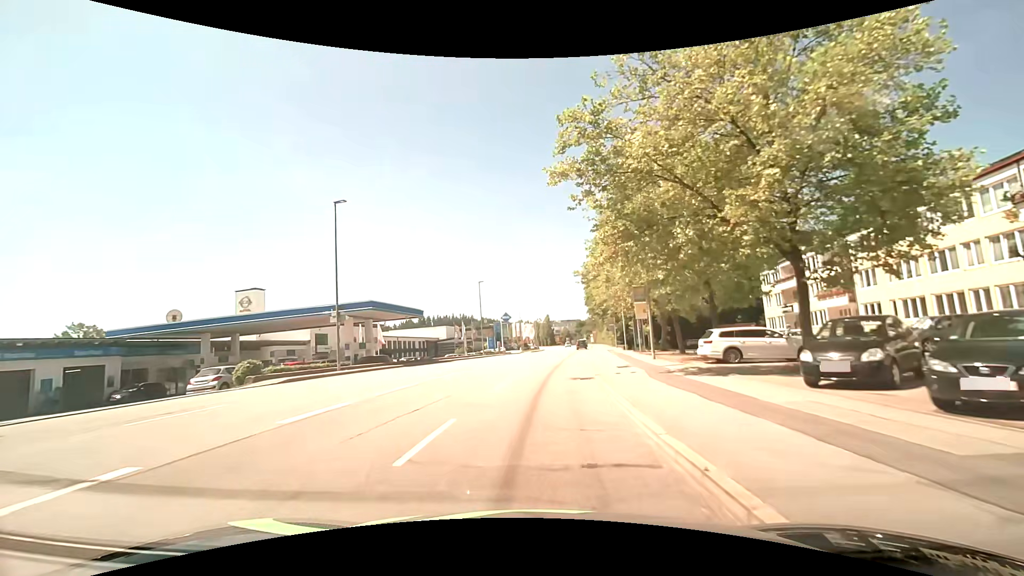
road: tertiary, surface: asphalt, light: Day
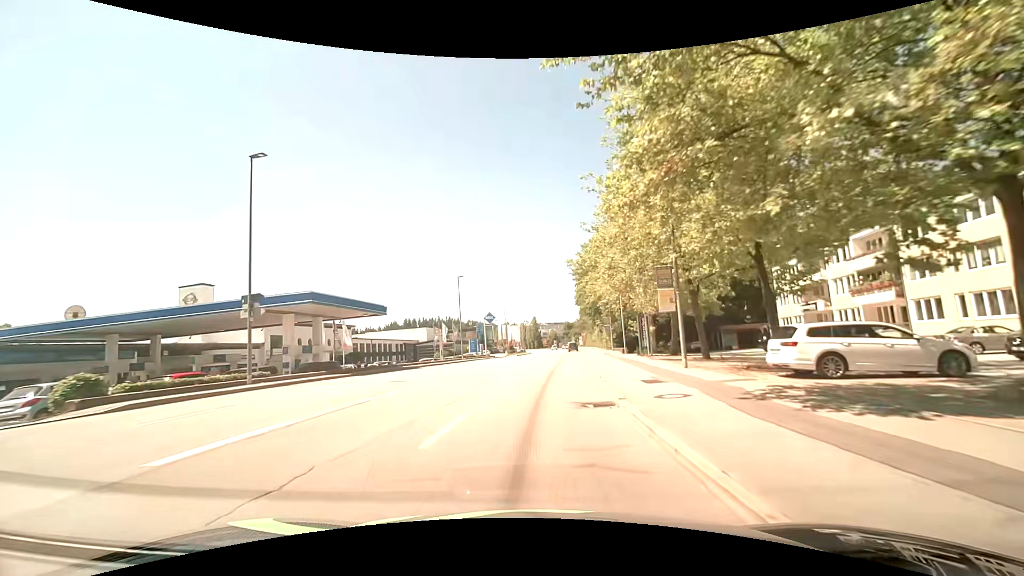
(+0.1, +7.8) m; +1°
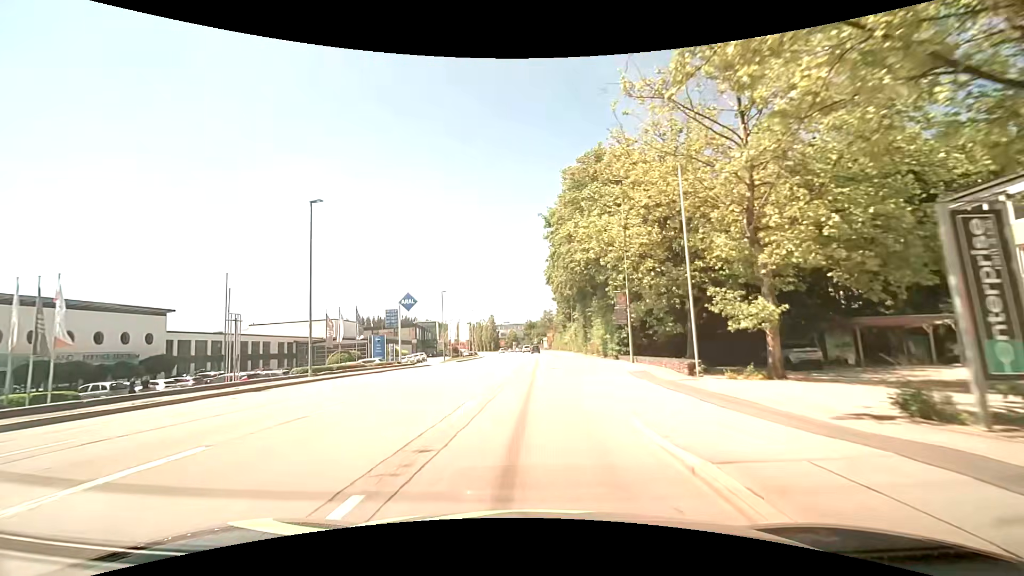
(+1.6, +31.8) m; +4°
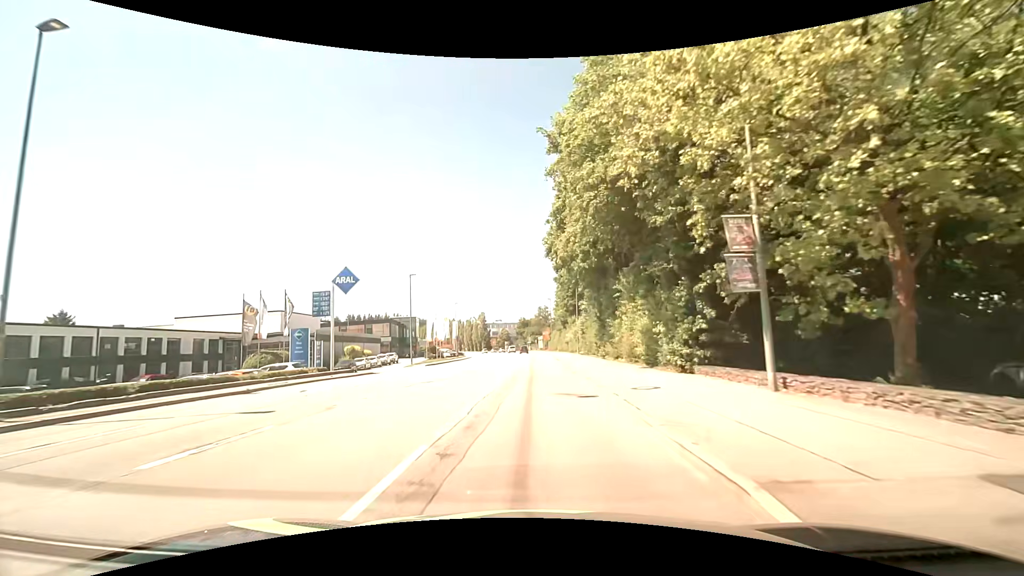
(+0.2, +16.4) m; +1°
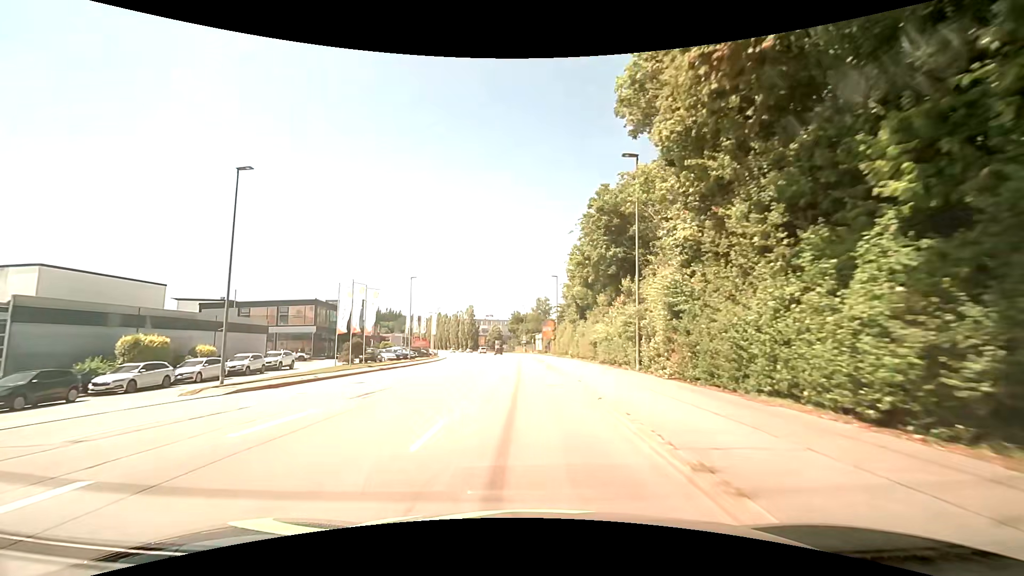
(+0.3, +33.8) m; 0°
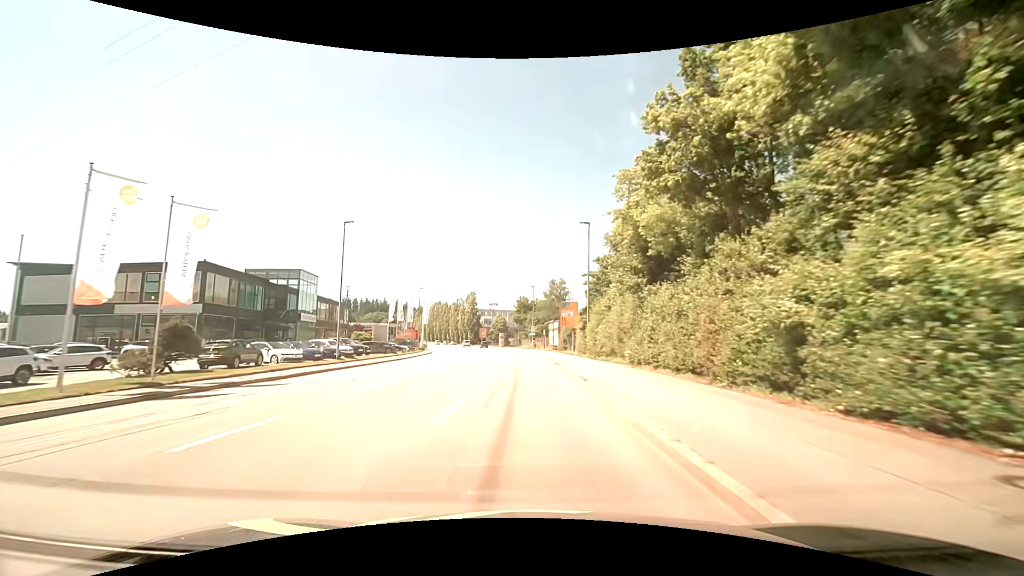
(-0.1, +25.5) m; -1°
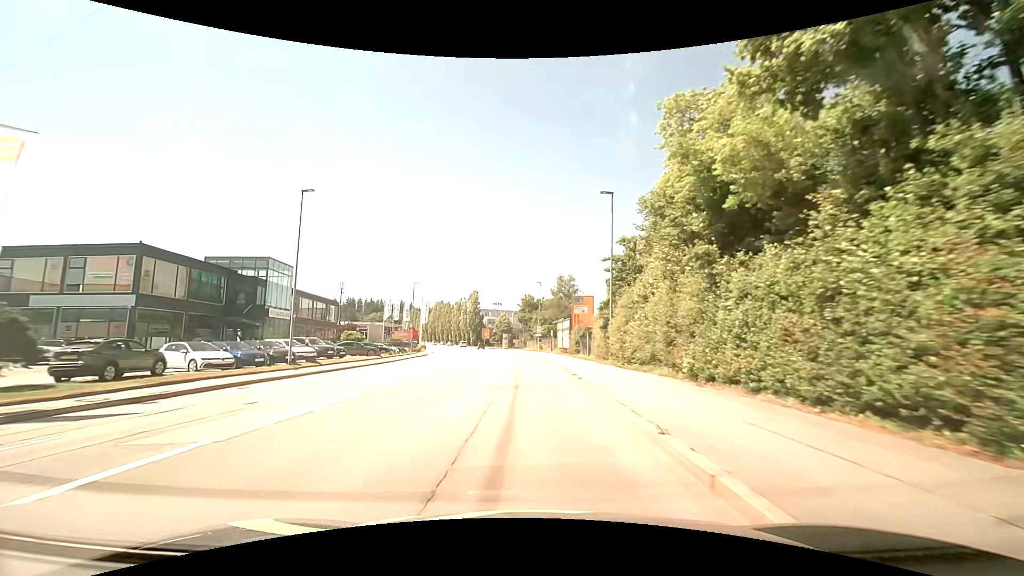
(0.0, +8.1) m; 0°
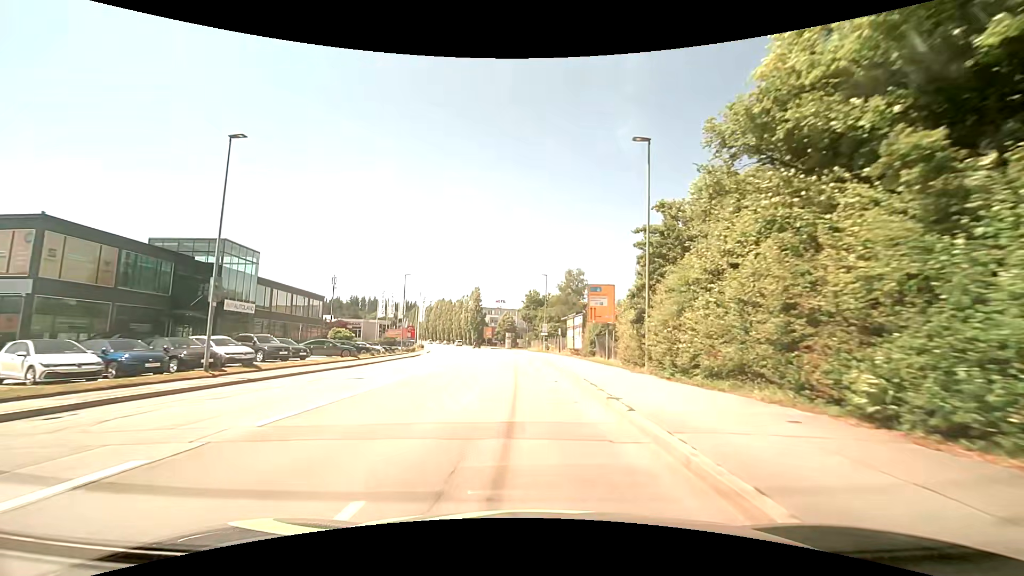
(-0.1, +7.8) m; -1°
(0, +10) (0, +20) (0, +30) (-1, +40) (-2, +50) (-2, +60) (-4, +70) (-5, +80) (-6, +90) (-8, +100) m
